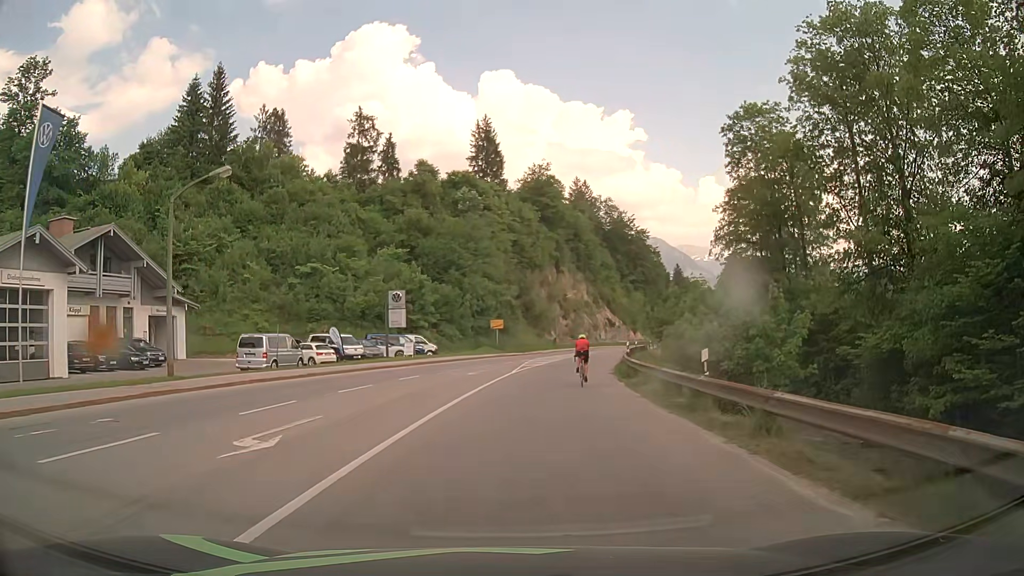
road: primary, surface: asphalt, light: Day
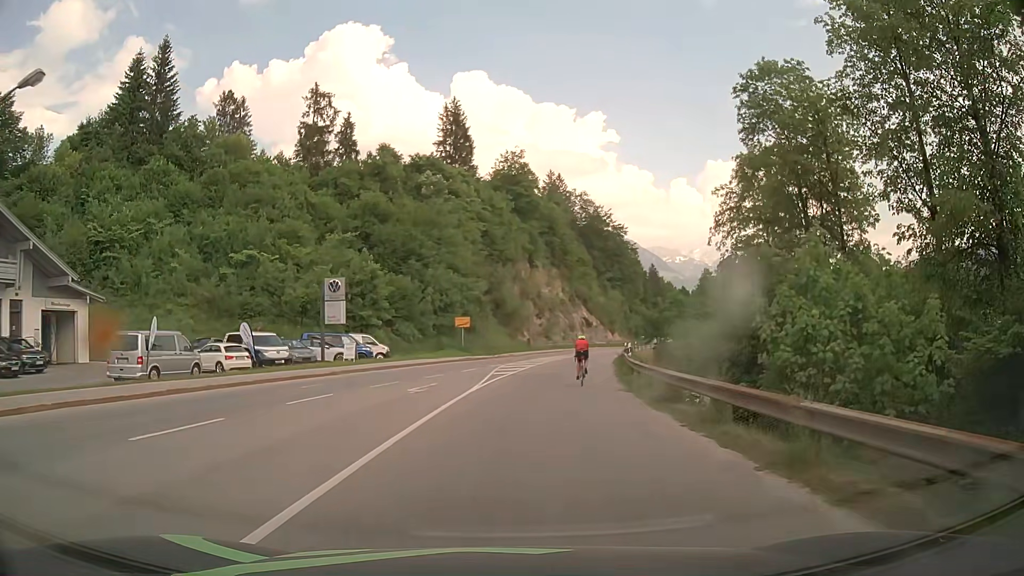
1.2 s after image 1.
(+0.3, +9.6) m; +2°
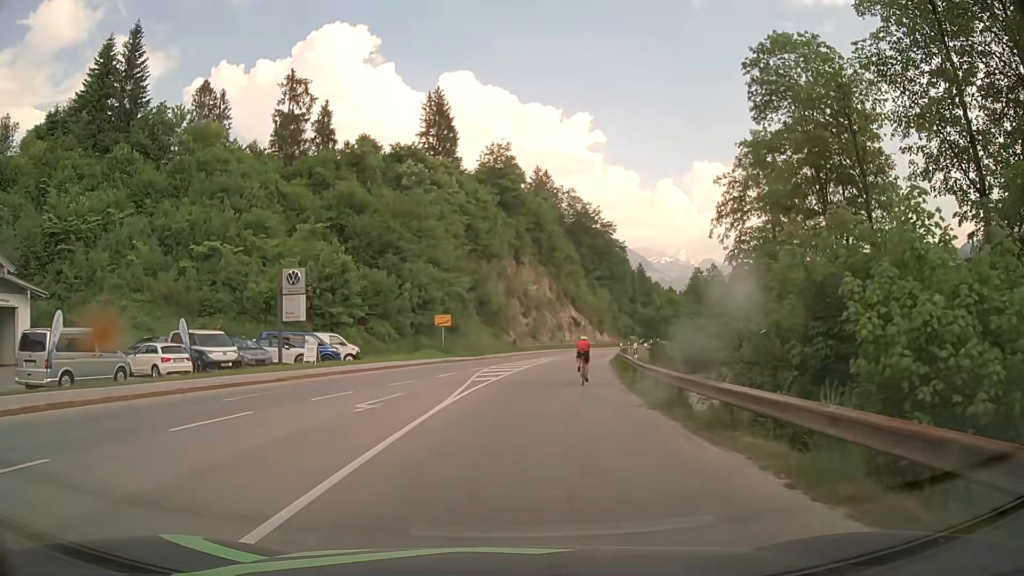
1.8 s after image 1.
(+0.1, +4.8) m; +2°
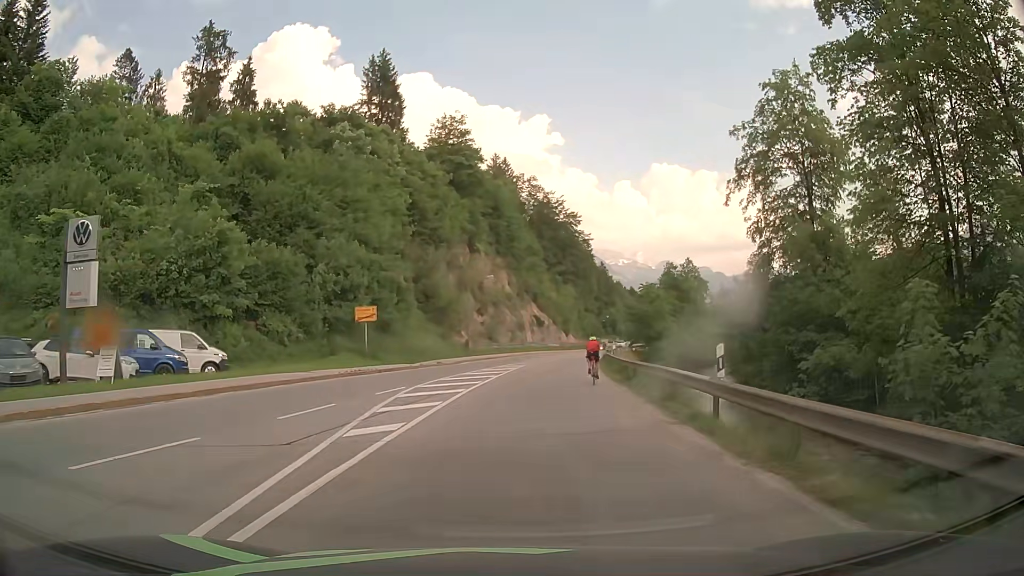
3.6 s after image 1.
(+0.5, +14.8) m; +3°
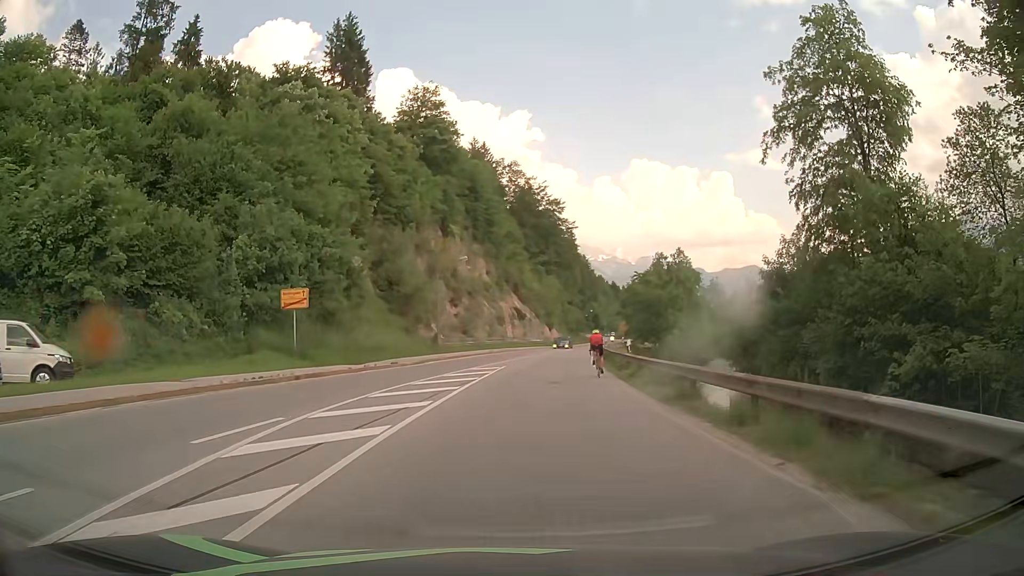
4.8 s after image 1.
(+0.3, +9.9) m; +3°
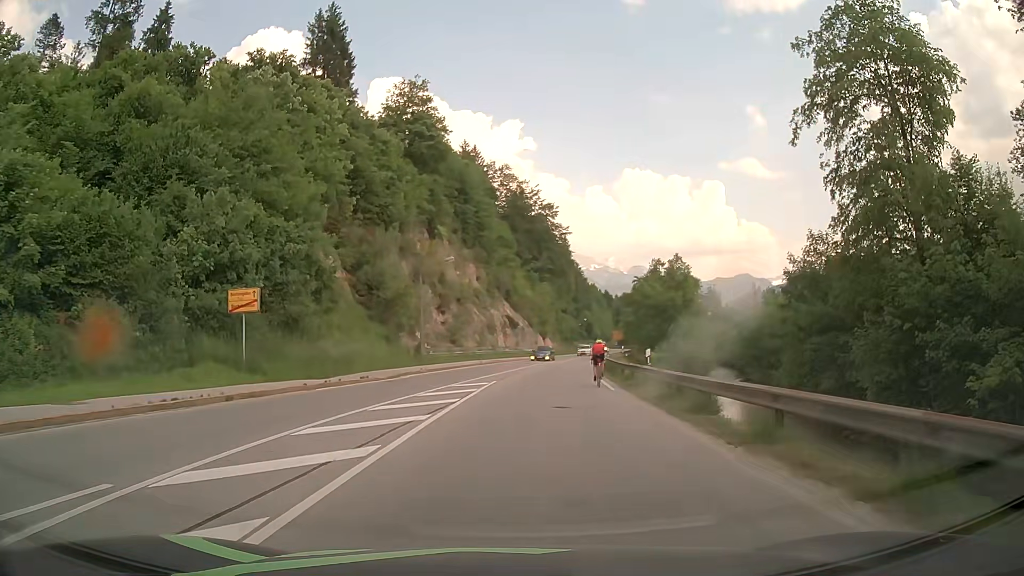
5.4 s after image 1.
(0.0, +5.1) m; 0°
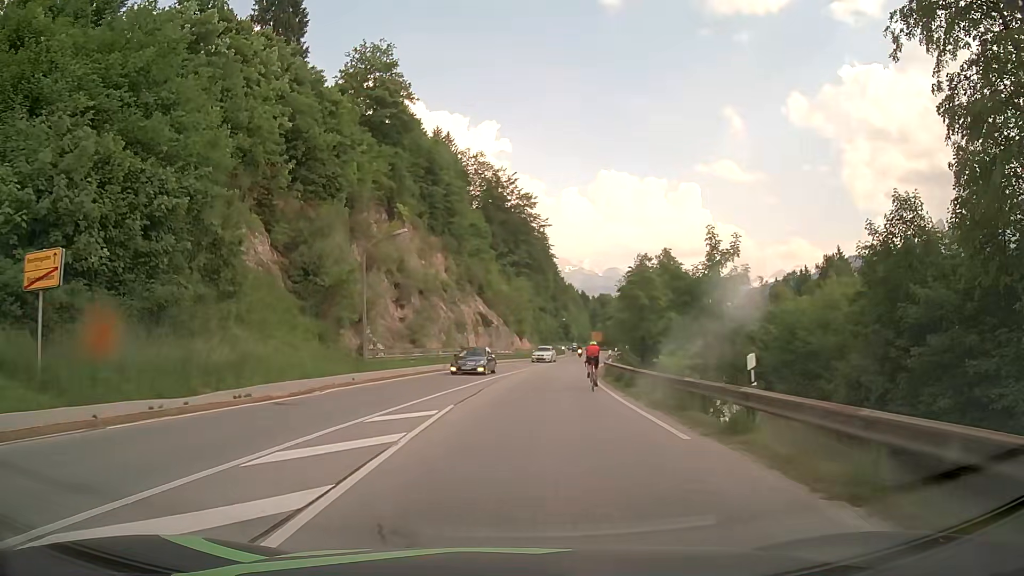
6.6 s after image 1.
(+0.2, +11.0) m; +2°
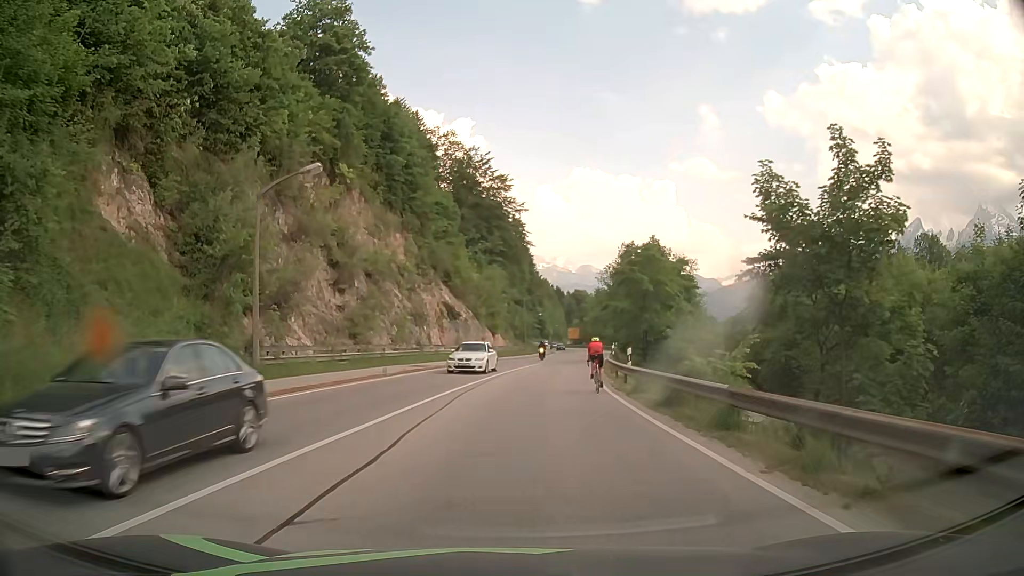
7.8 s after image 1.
(+0.3, +12.1) m; +2°
(0, +10) (+1, +20) (+2, +30) (+3, +40) (+5, +50) (+6, +60) (+8, +69) (+10, +79) (+11, +89) (+12, +99) m
